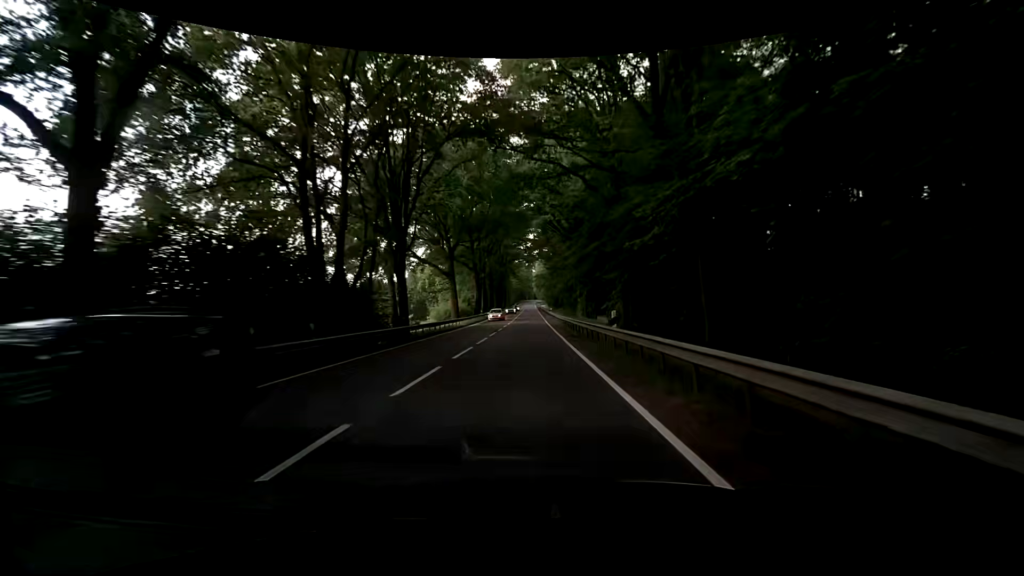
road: primary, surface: asphalt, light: Day
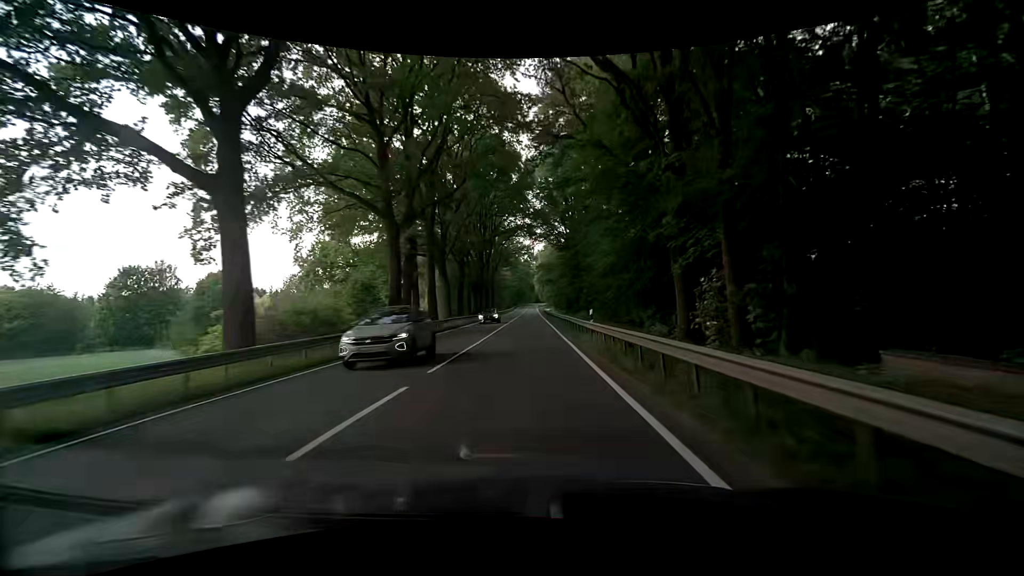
(+0.5, +46.3) m; 0°
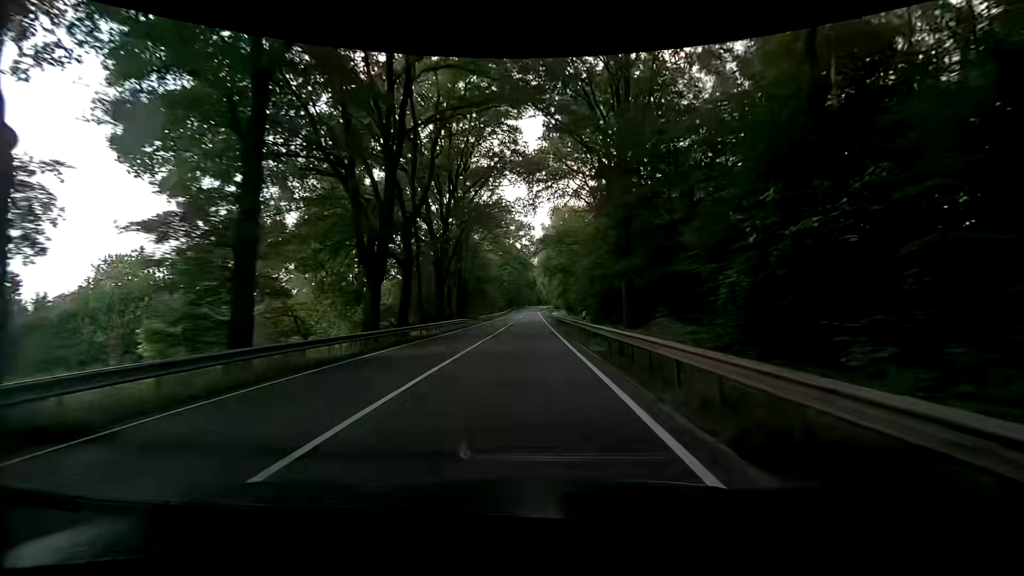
(+0.6, +45.0) m; 0°
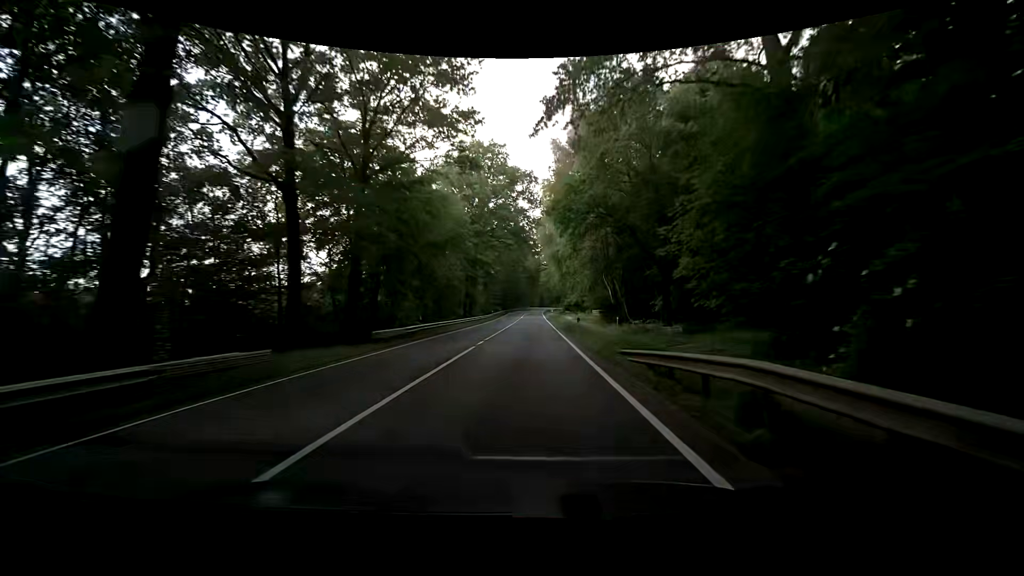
(+0.3, +43.1) m; 0°
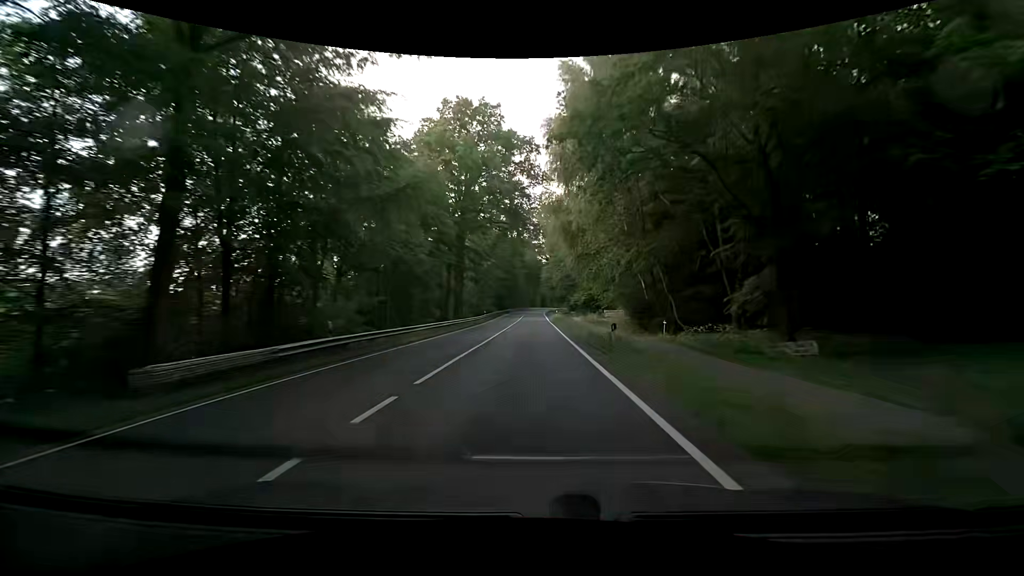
(-0.1, +13.9) m; 0°
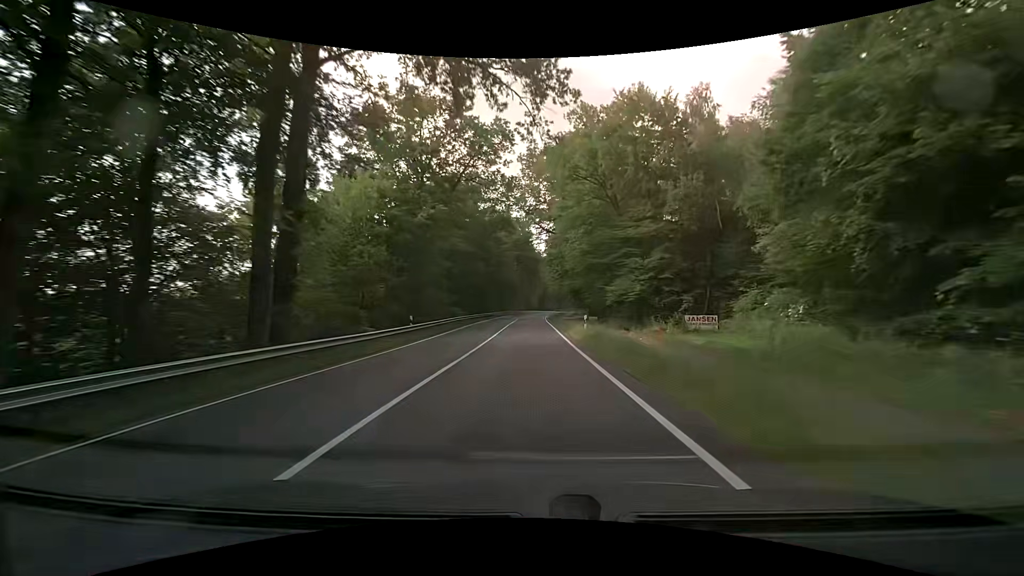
(-0.2, +40.4) m; 0°
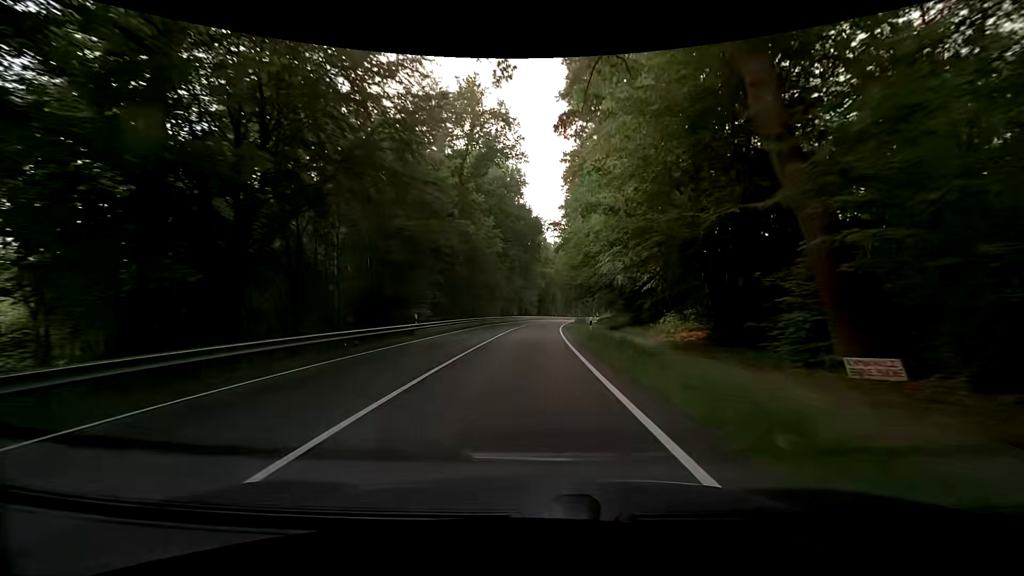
(+0.4, +51.9) m; 0°
(0, +10) (0, +20) (0, +30) (+1, +40) (+1, +50) (+2, +60) (+3, +70) (+4, +80) (+6, +90) (+7, +100) m
